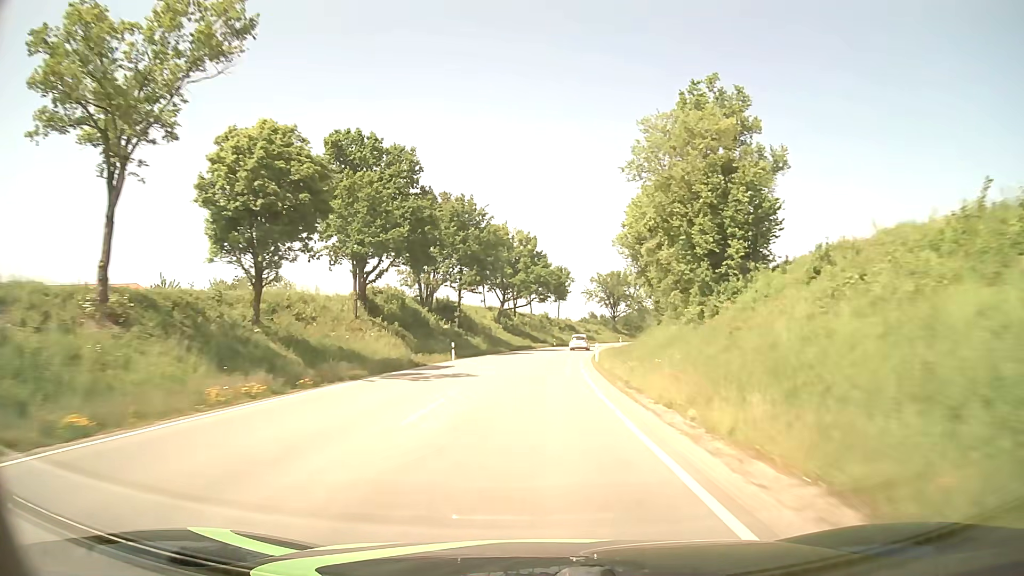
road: secondary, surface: asphalt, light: Day
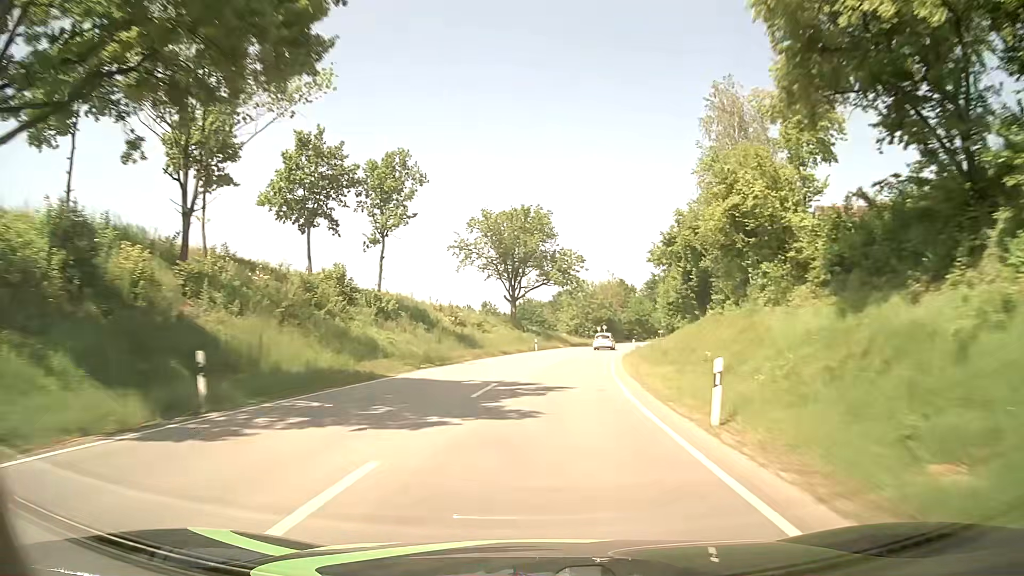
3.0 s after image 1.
(+6.0, +78.9) m; +10°
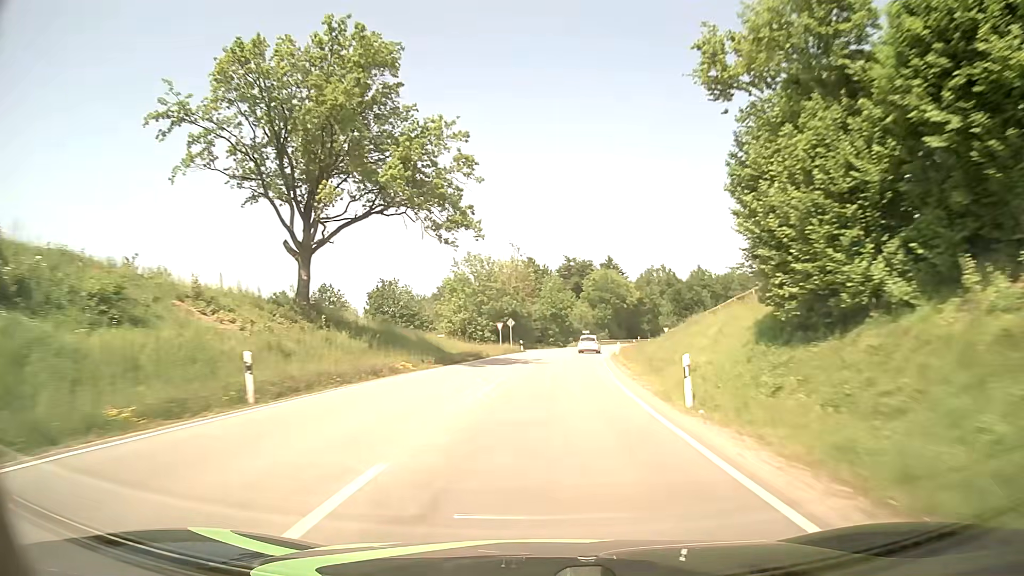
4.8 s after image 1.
(+4.2, +47.4) m; +9°
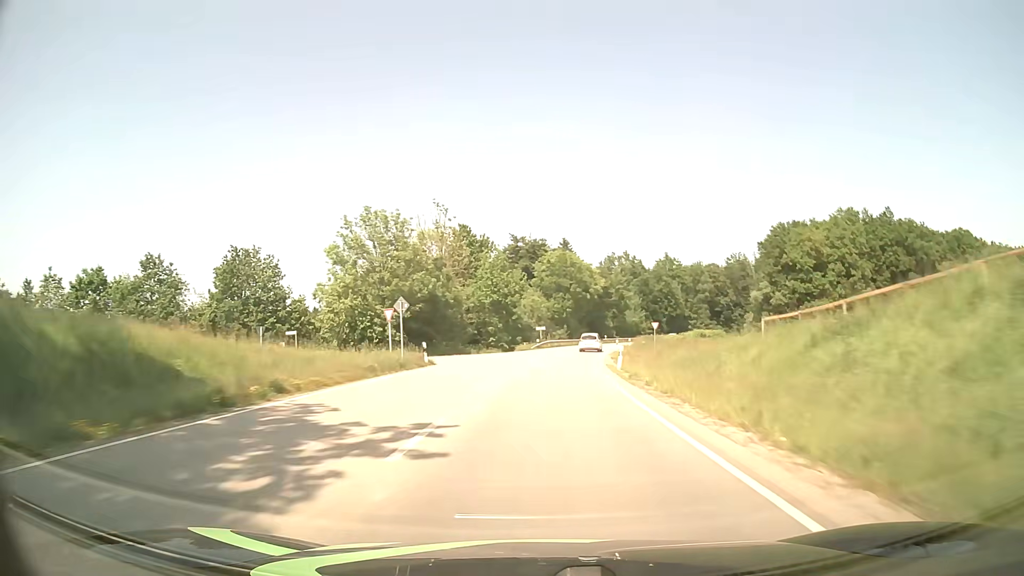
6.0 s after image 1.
(+1.4, +31.7) m; +5°
(0, +10) (+1, +20) (+1, +30) (+2, +40) (+3, +50) (+5, +60) (+7, +70) (+9, +79) (+11, +89) (+14, +99) m
